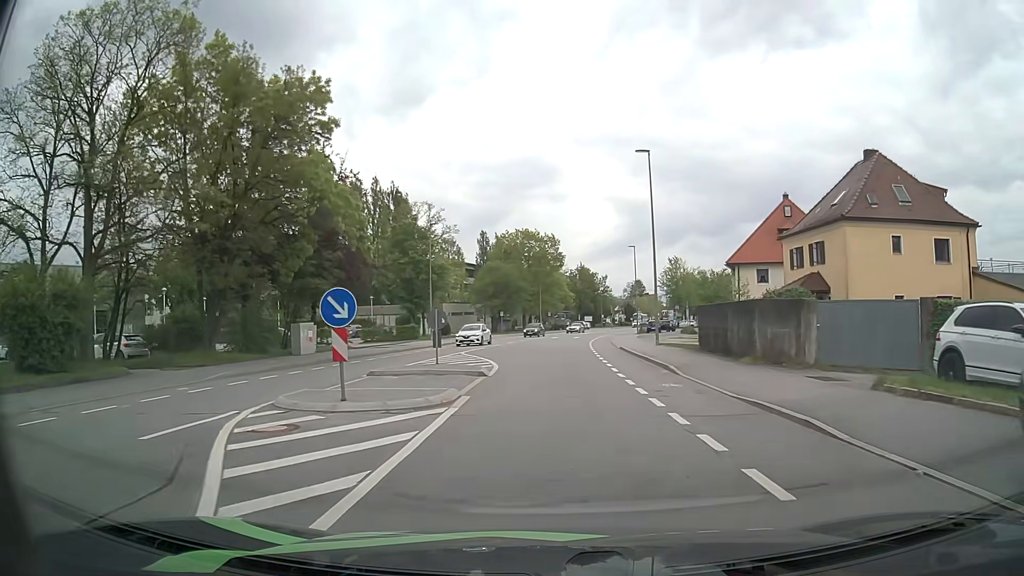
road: tertiary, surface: asphalt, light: Day
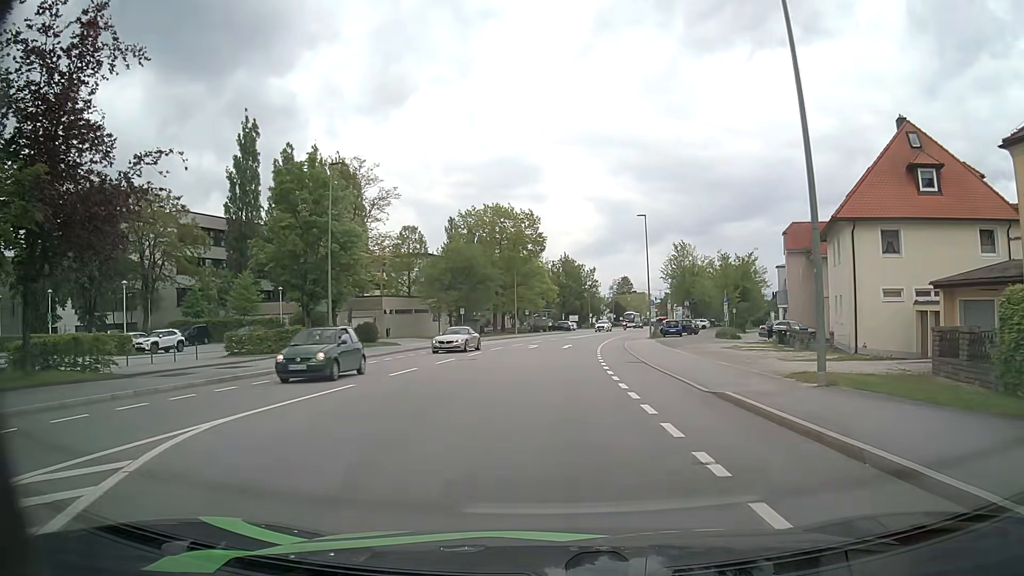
(+0.2, +23.4) m; +2°
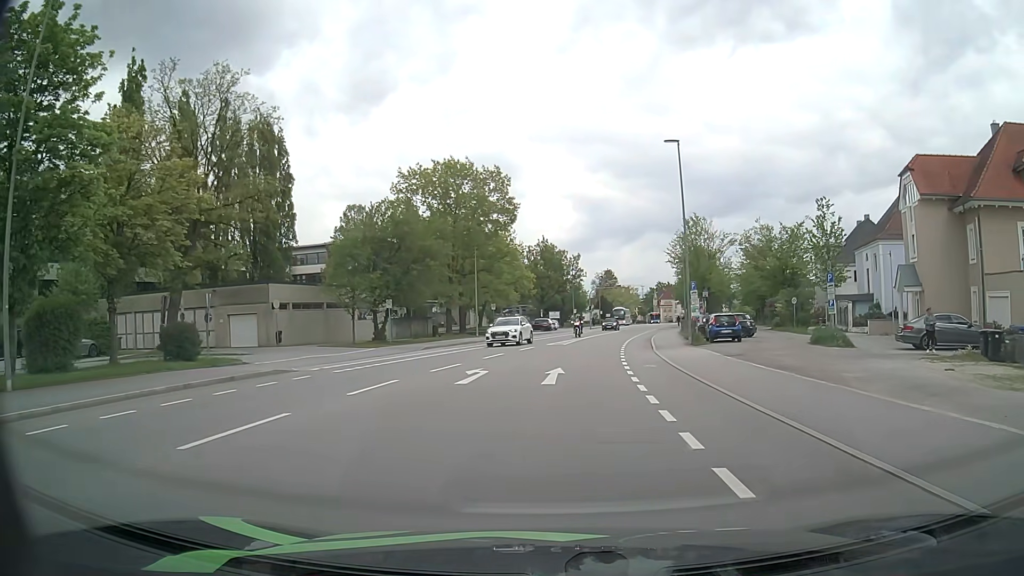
(+0.2, +23.1) m; +1°
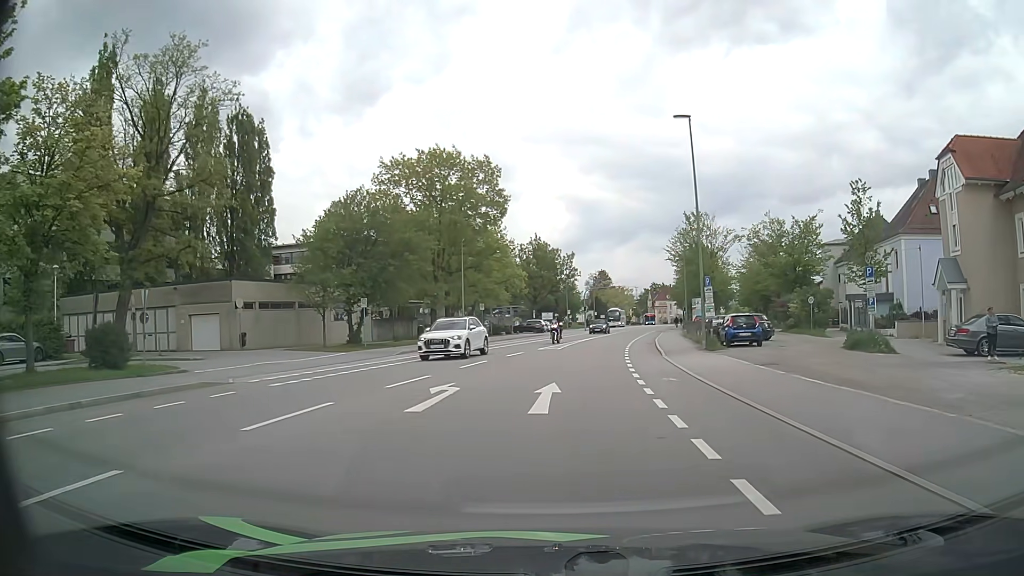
(0.0, +4.5) m; 0°
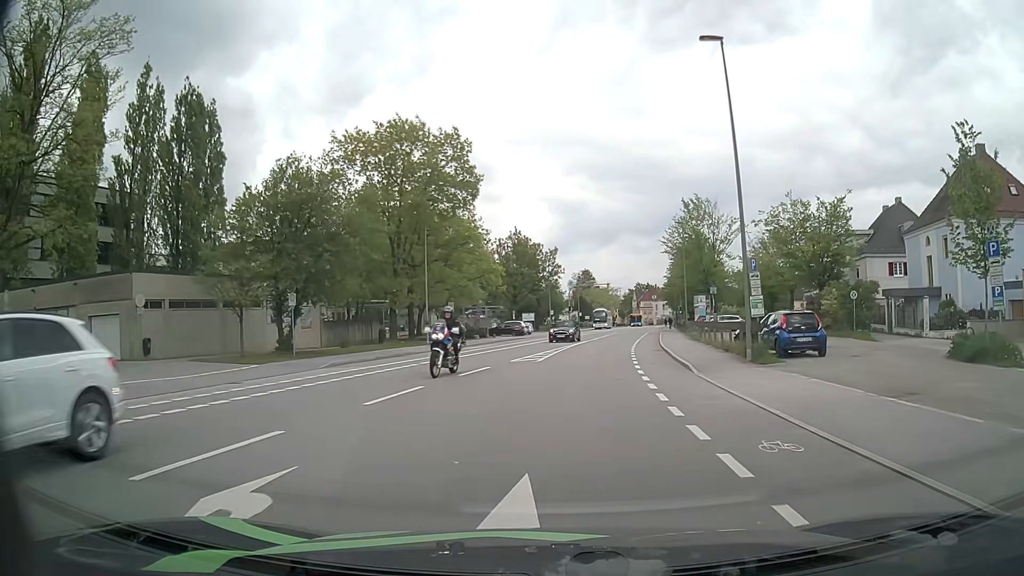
(+0.2, +9.0) m; +2°
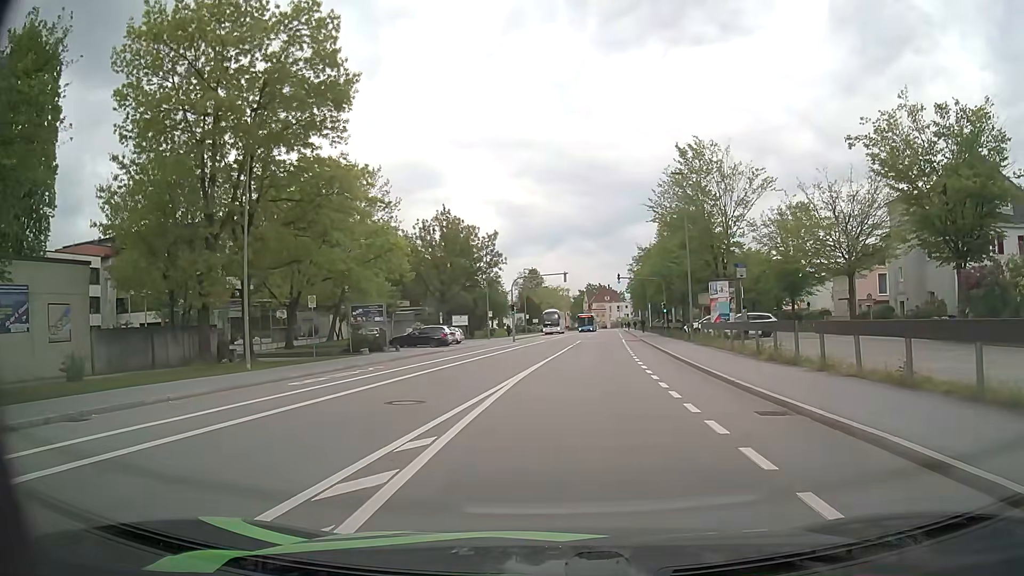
(+0.8, +22.1) m; +4°
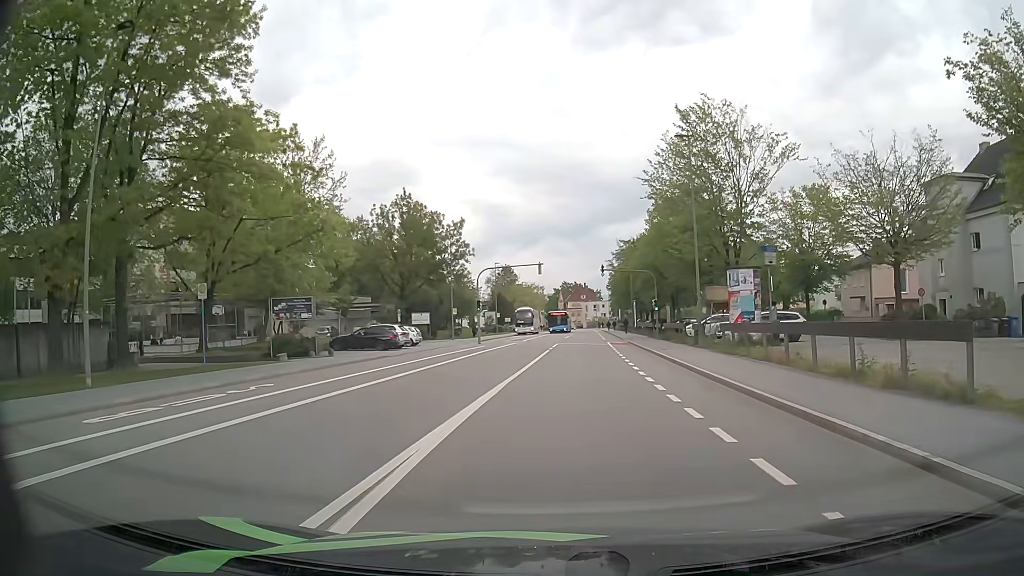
(+0.2, +8.7) m; +2°
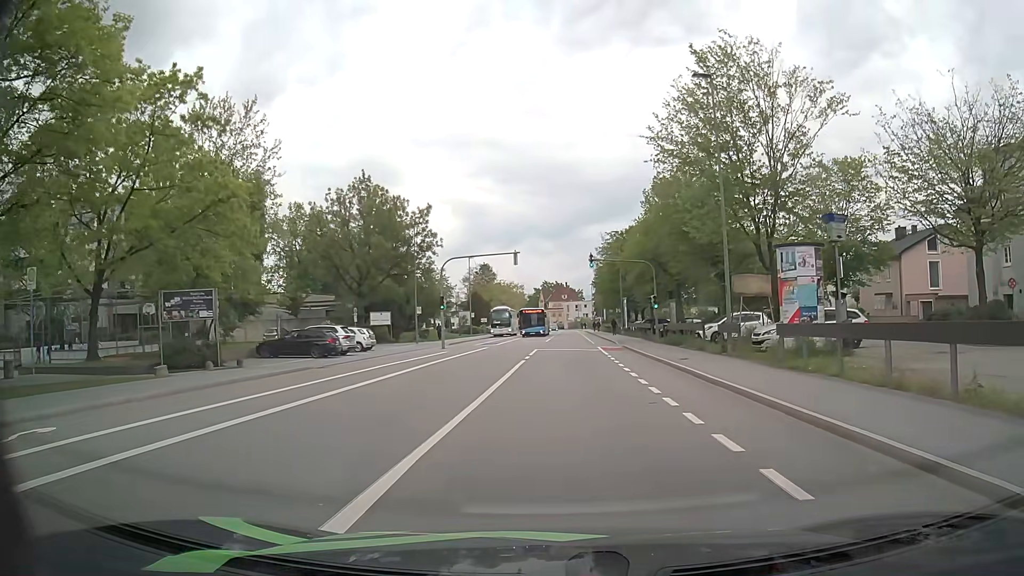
(+0.2, +8.7) m; +2°
(0, +10) (0, +20) (+1, +30) (+1, +40) (+2, +50) (+2, +60) (+2, +70) (+2, +80) (+3, +90) (+3, +100) m
